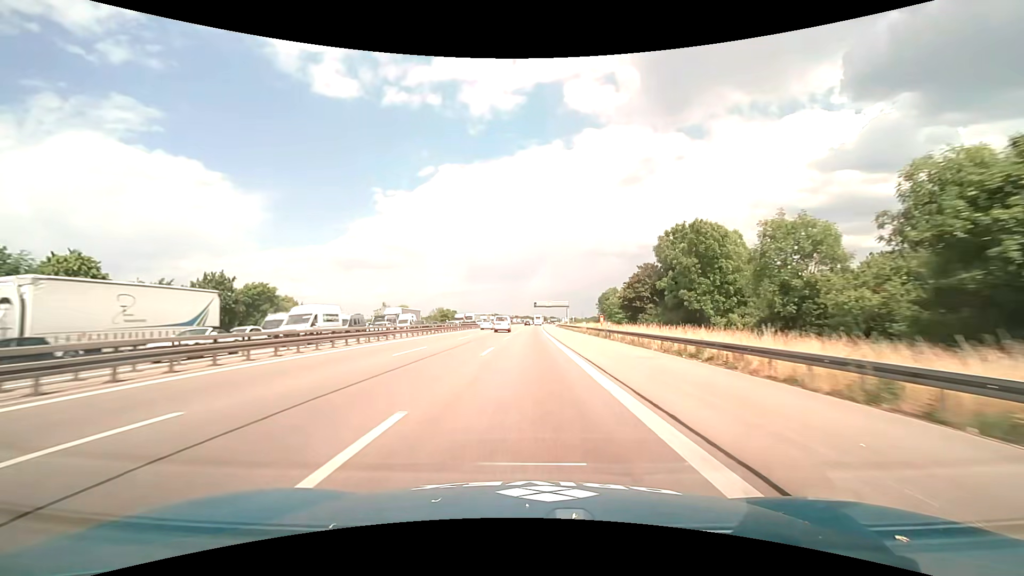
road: motorway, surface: asphalt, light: Day
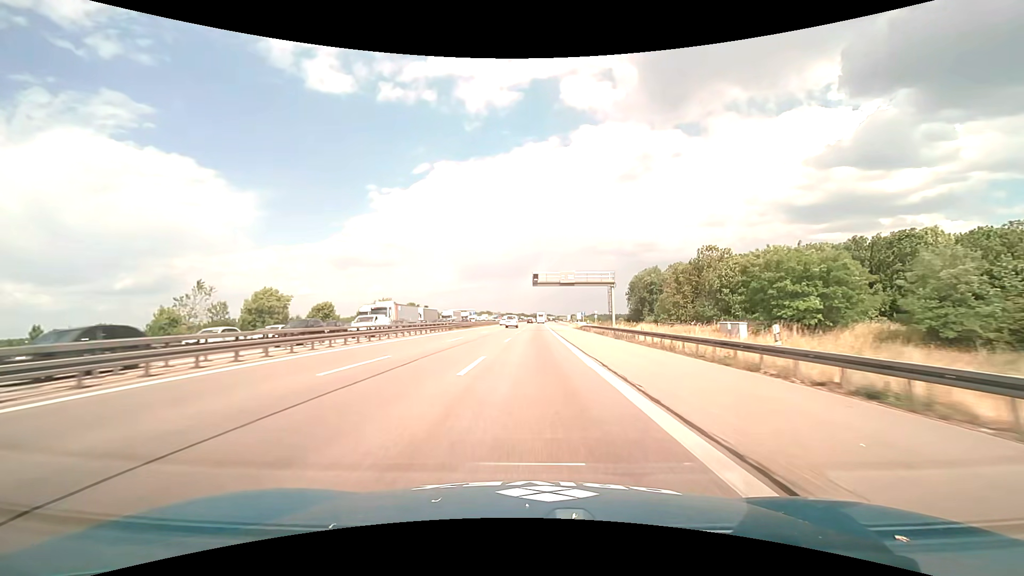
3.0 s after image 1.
(+0.3, +79.3) m; +1°
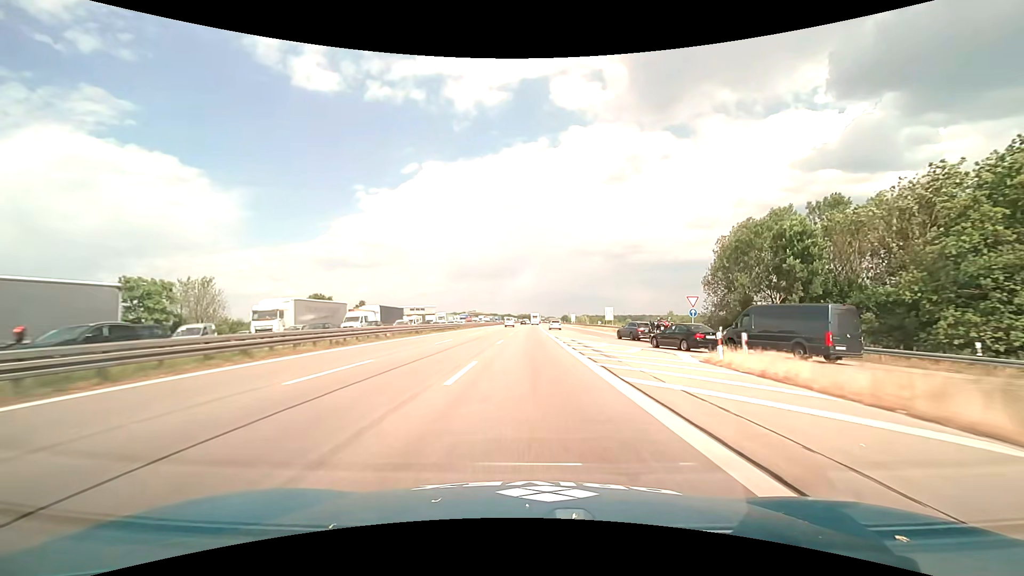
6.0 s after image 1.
(+1.0, +79.2) m; +1°
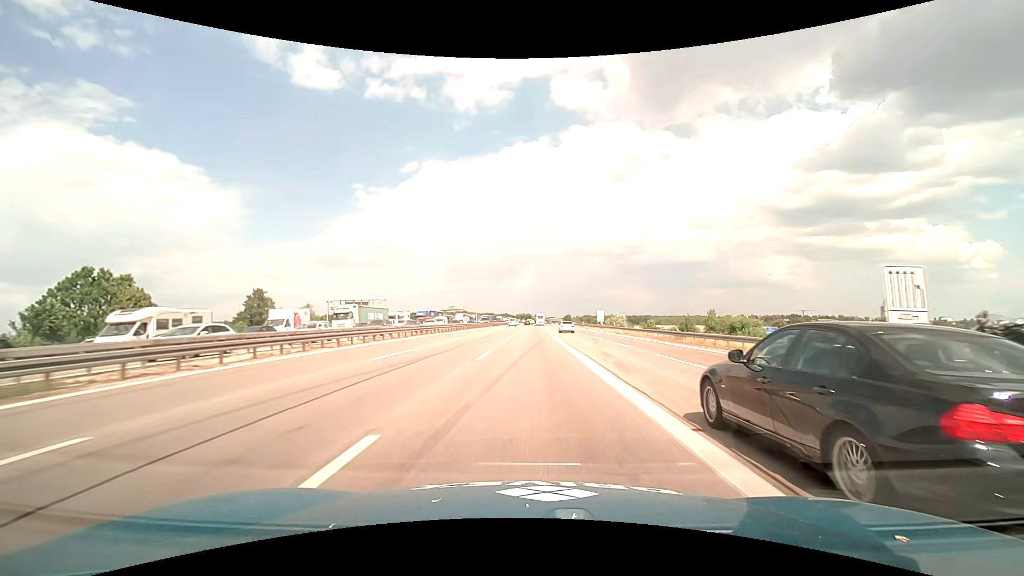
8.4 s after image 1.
(0.0, +63.3) m; 0°
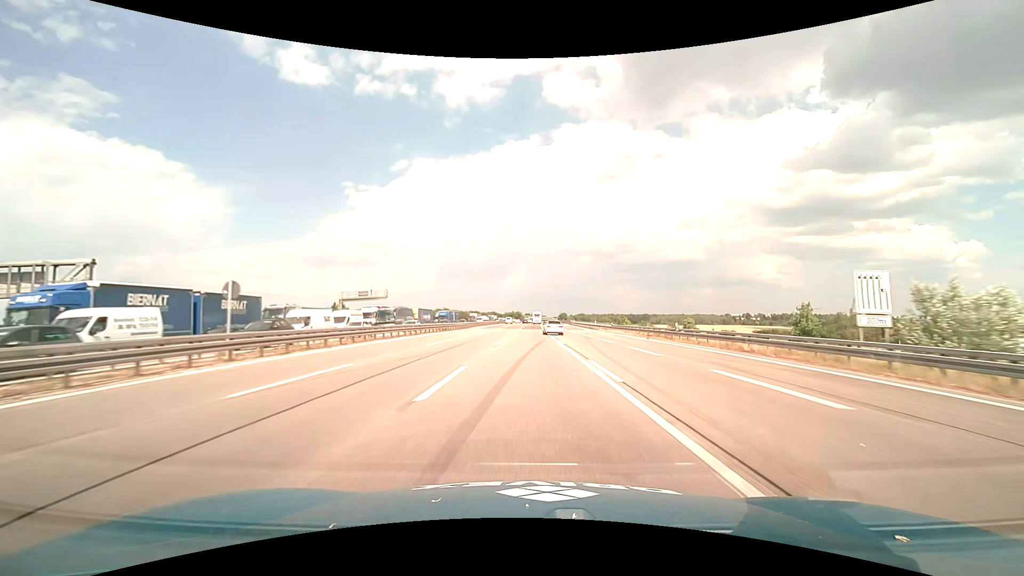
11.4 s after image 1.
(+0.7, +79.1) m; +1°
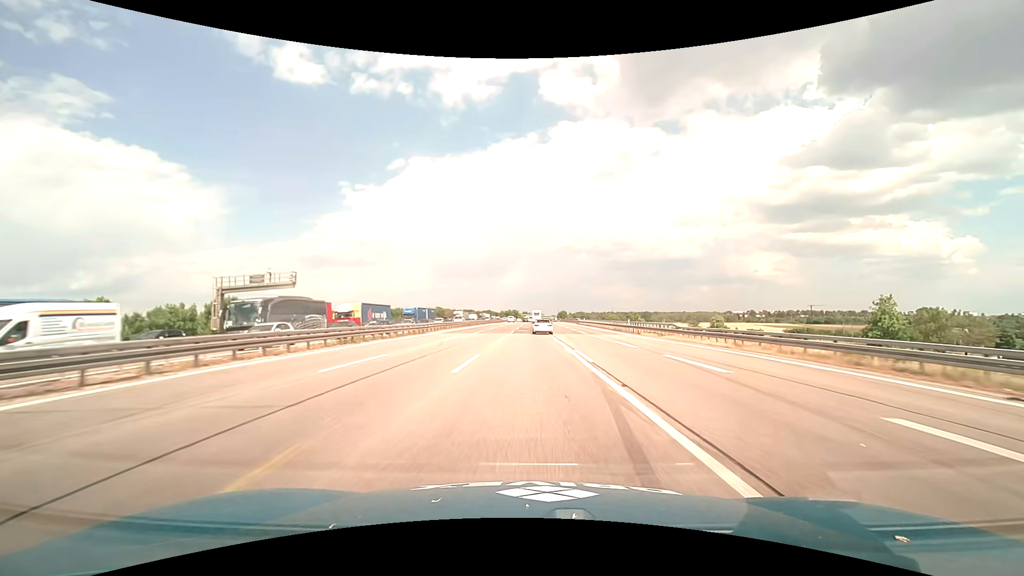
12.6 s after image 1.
(+0.1, +31.4) m; 0°
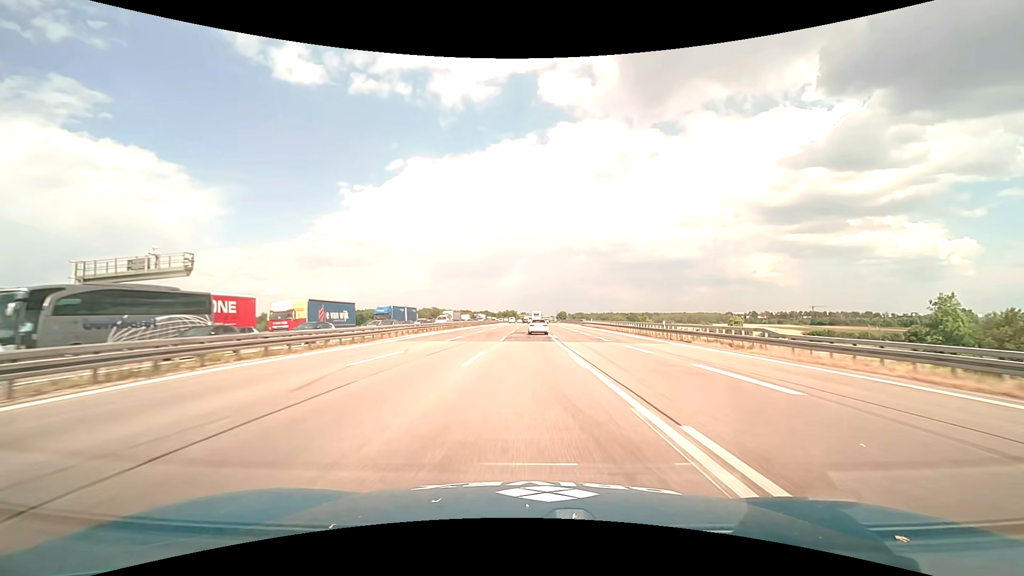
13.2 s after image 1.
(0.0, +15.5) m; 0°
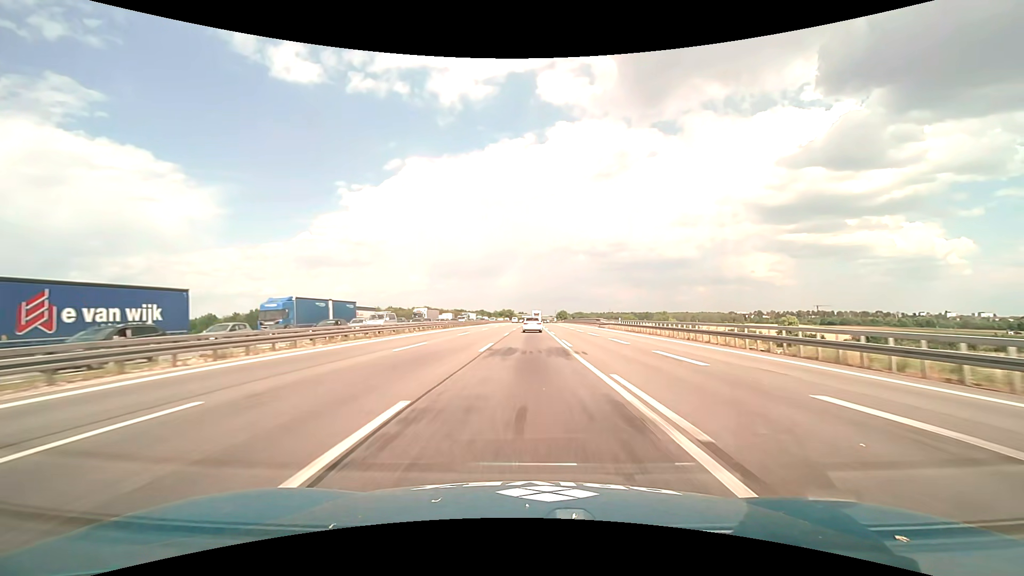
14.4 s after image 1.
(+0.1, +30.9) m; 0°
(0, +10) (0, +20) (0, +30) (0, +40) (0, +50) (0, +60) (0, +70) (+1, +80) (+1, +90) (+1, +100) m
